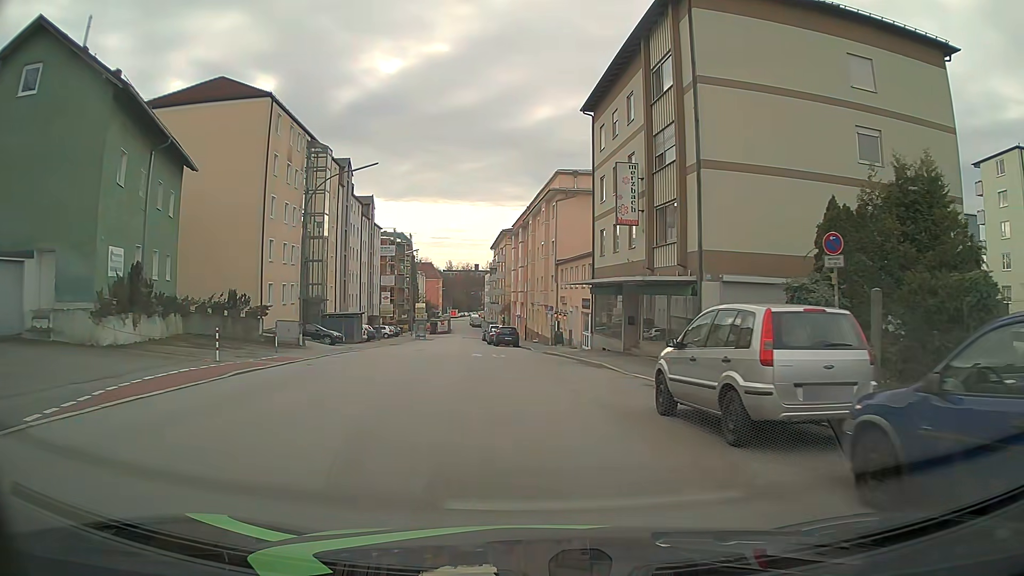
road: tertiary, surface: asphalt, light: Day
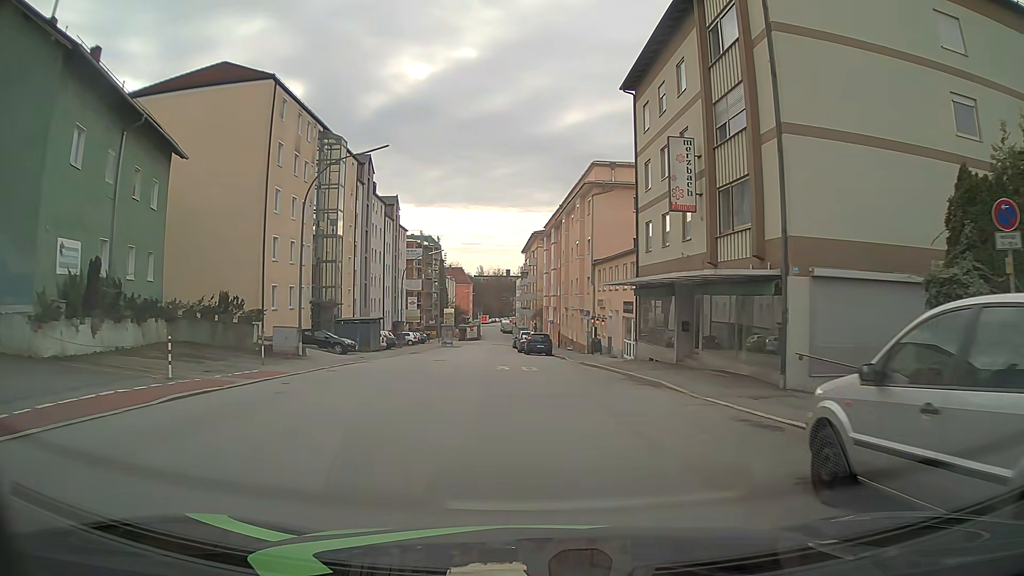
(-0.1, +4.6) m; -3°
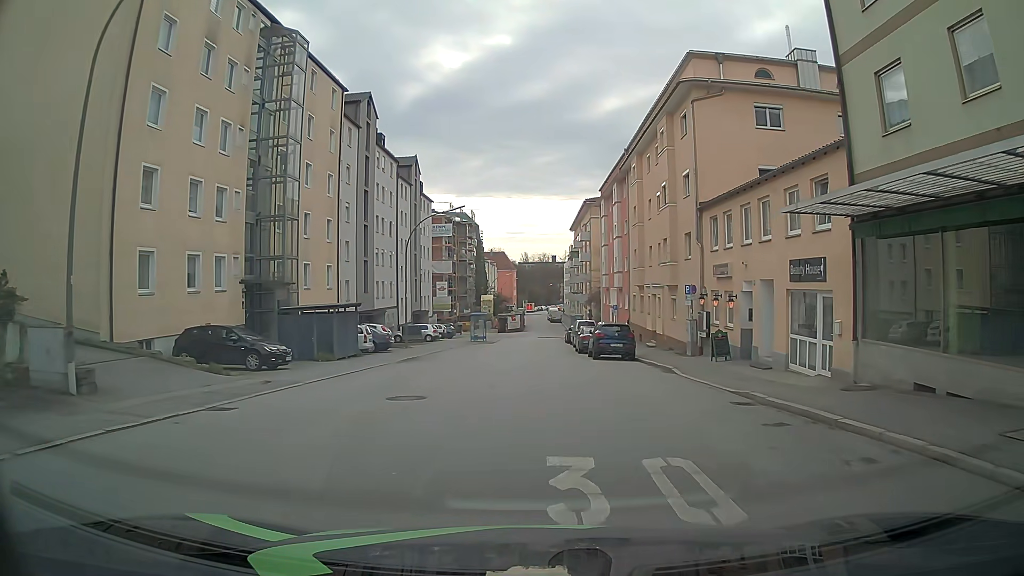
(-0.9, +18.4) m; -4°
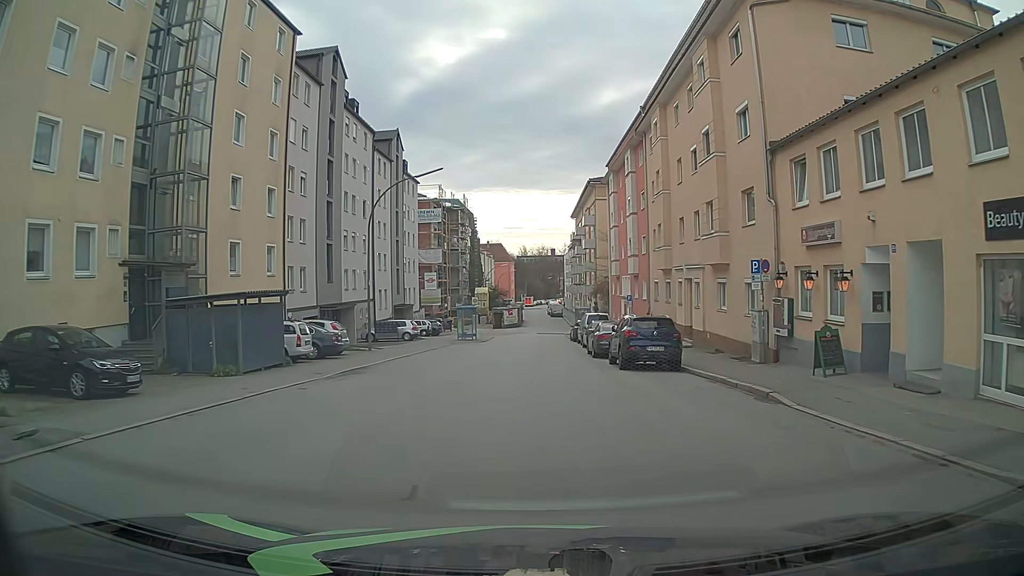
(+0.1, +9.3) m; +1°
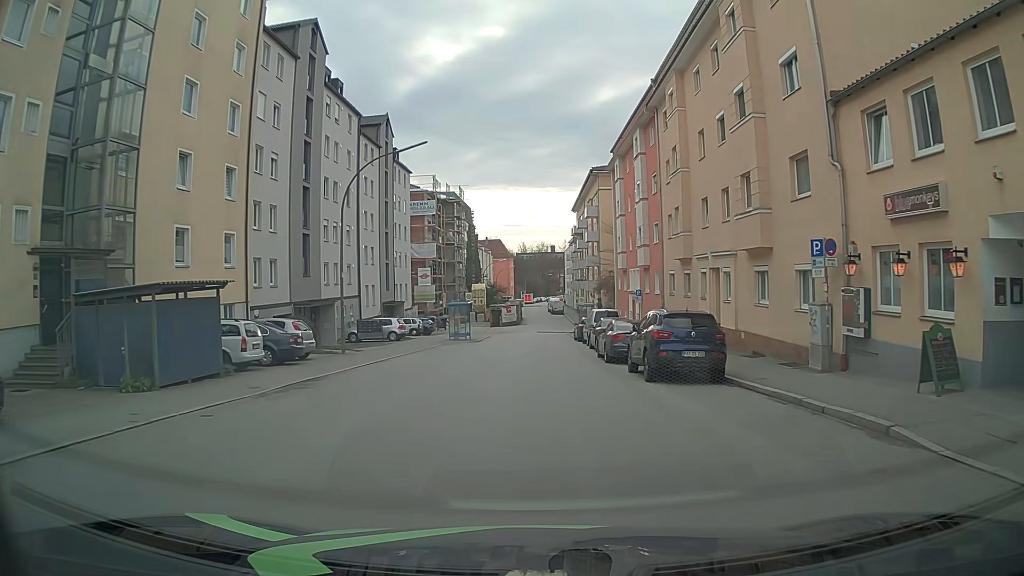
(0.0, +4.6) m; -1°
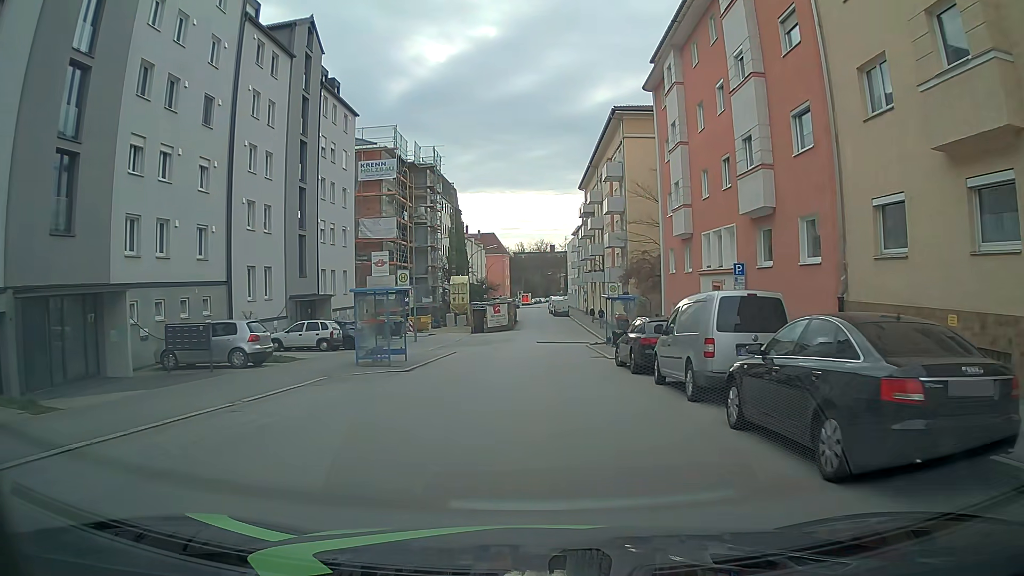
(+0.1, +22.5) m; +1°
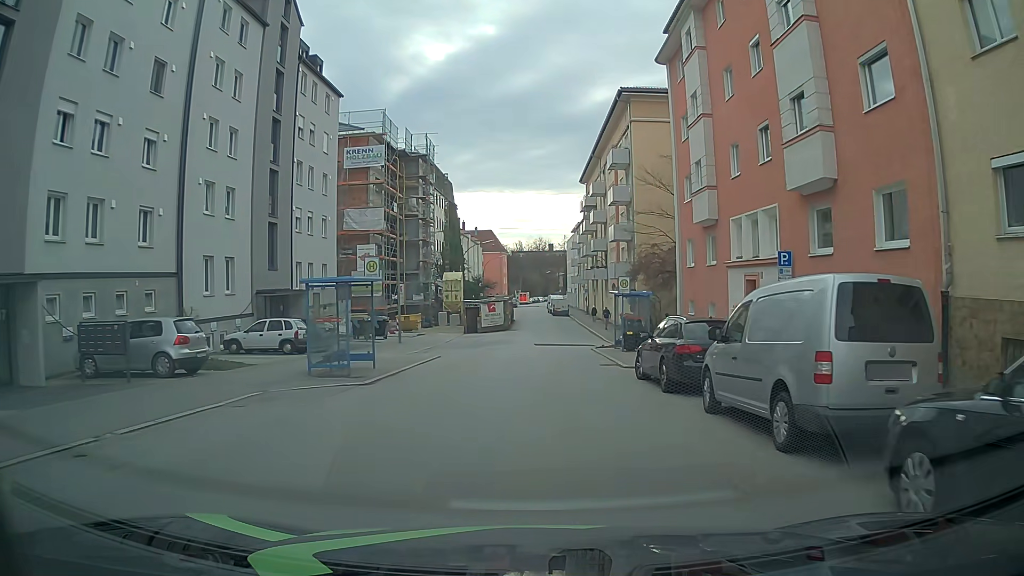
(0.0, +4.4) m; -1°
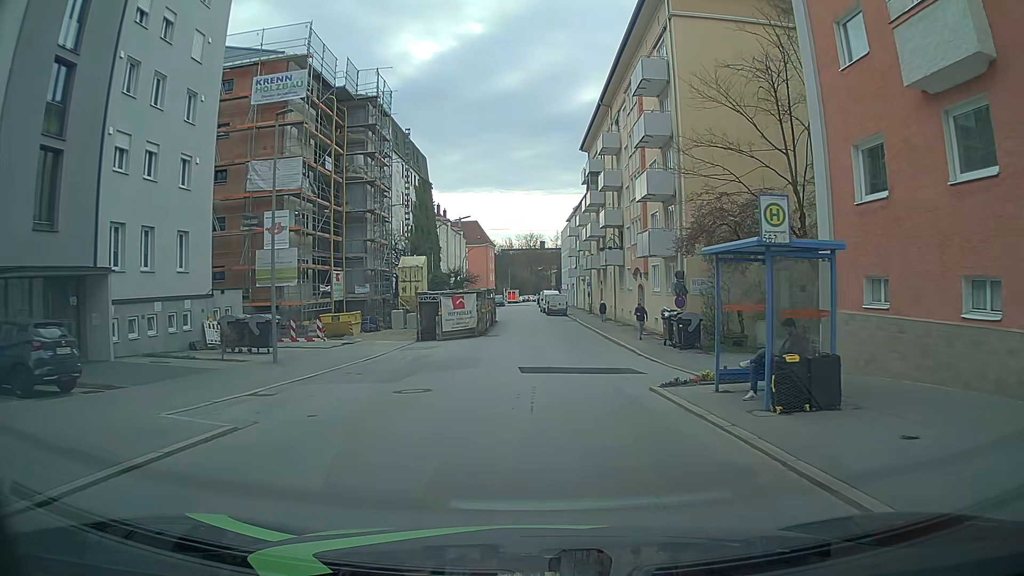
(+0.2, +17.8) m; +1°
